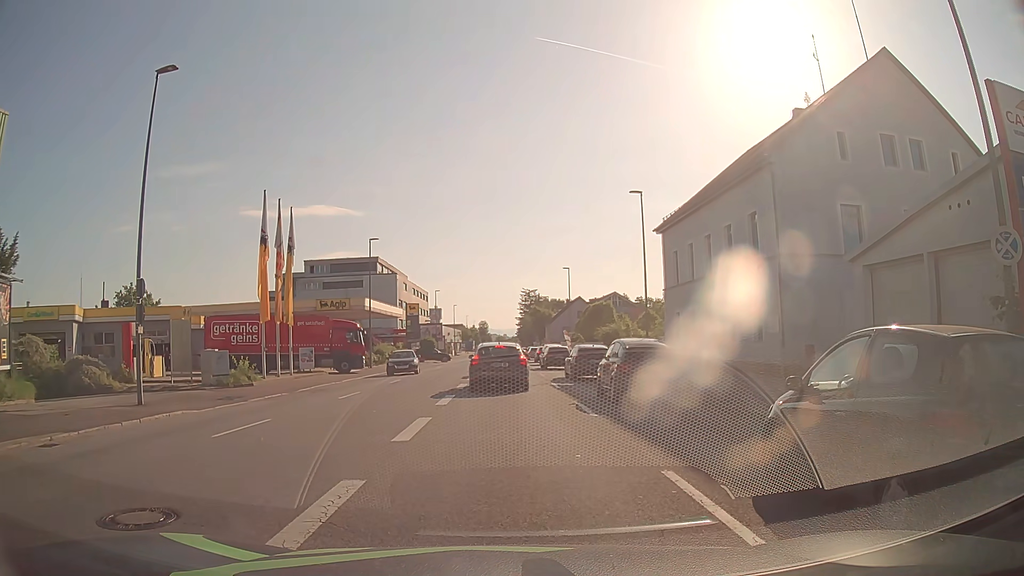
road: tertiary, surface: asphalt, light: Day
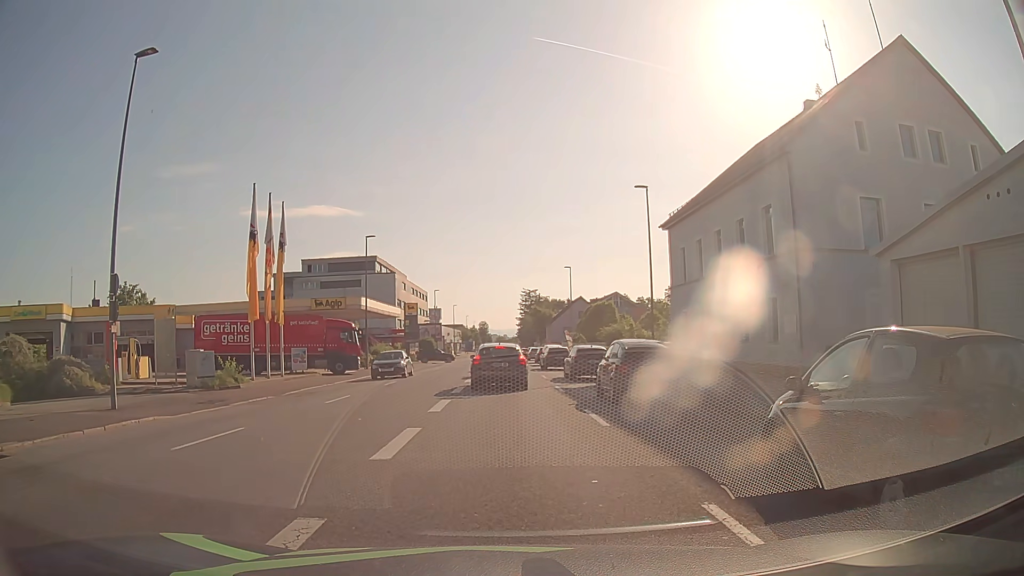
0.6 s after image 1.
(0.0, +1.6) m; +2°
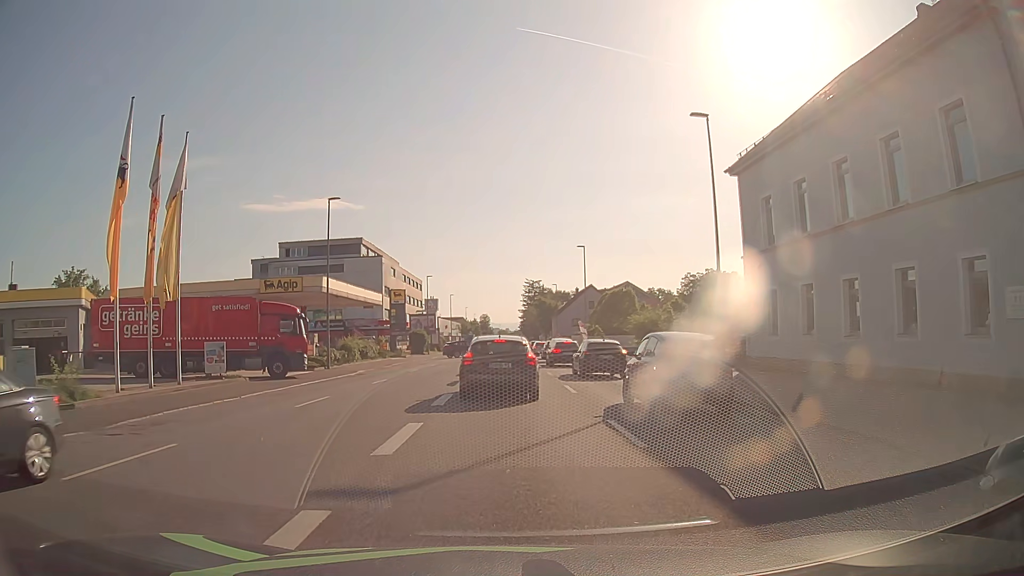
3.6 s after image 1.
(-0.2, +12.0) m; -1°
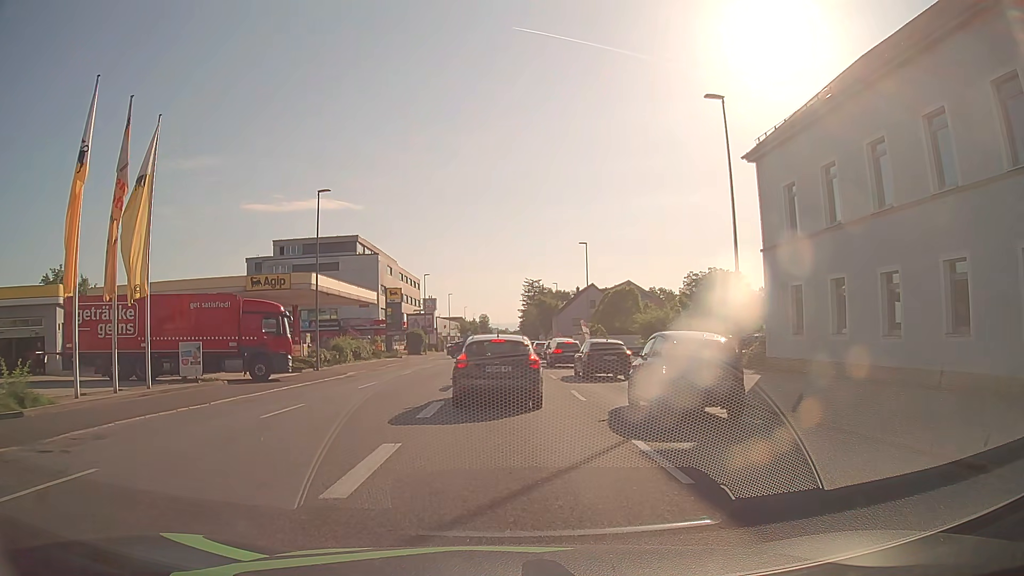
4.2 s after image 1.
(0.0, +2.2) m; 0°
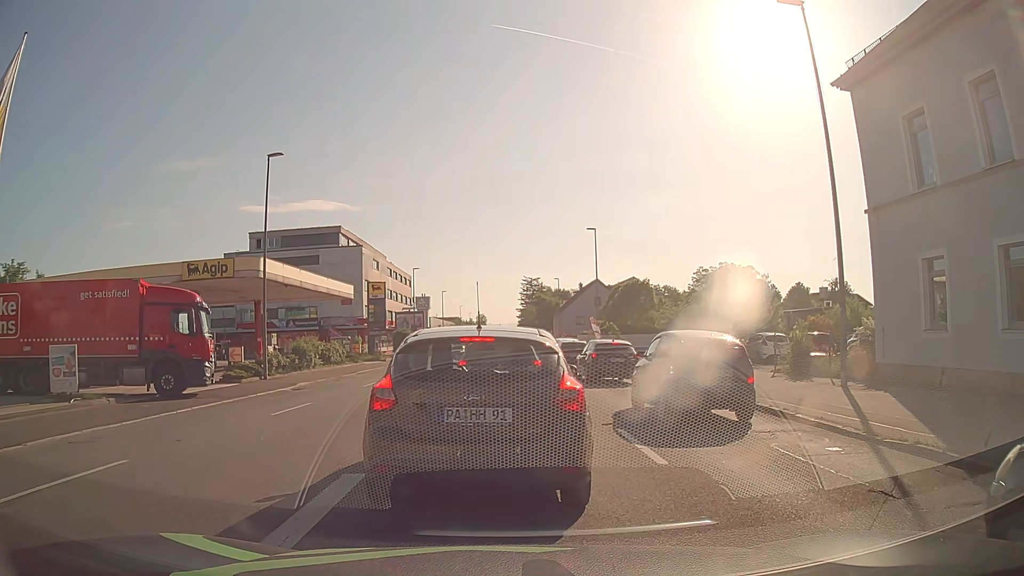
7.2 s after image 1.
(0.0, +8.0) m; +1°
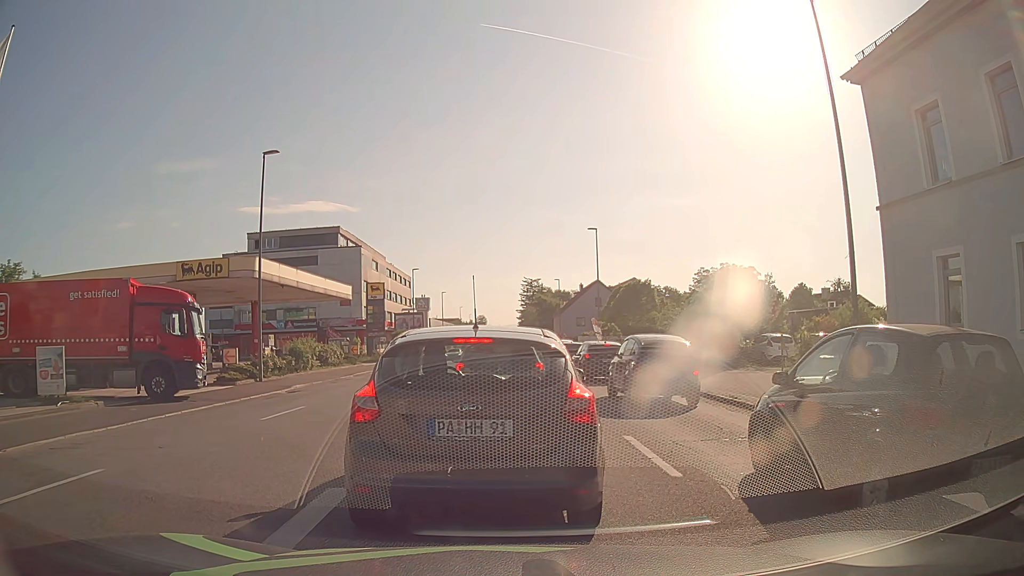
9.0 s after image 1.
(0.0, +0.7) m; 0°
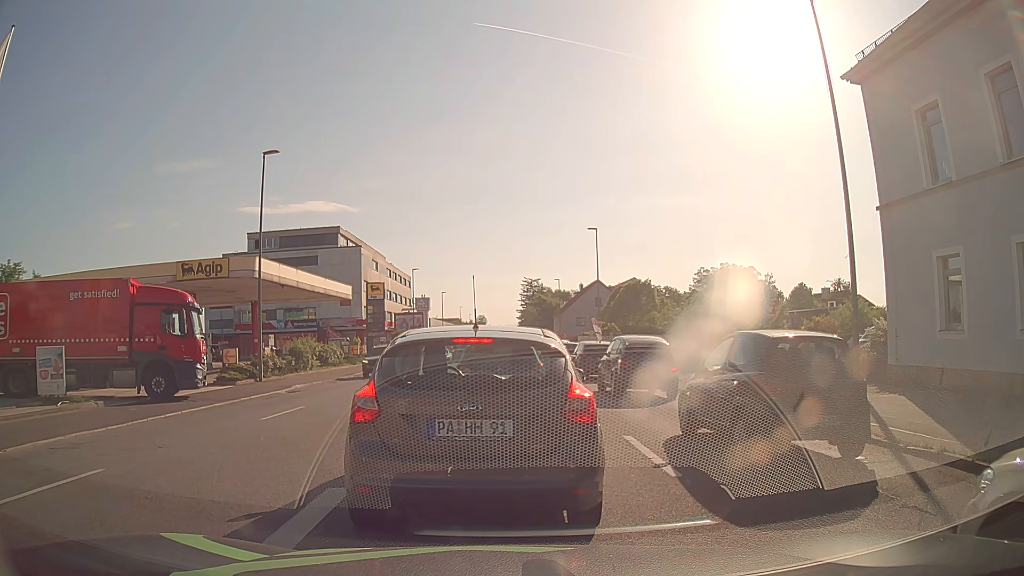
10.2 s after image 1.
(0.0, 0.0) m; 0°
